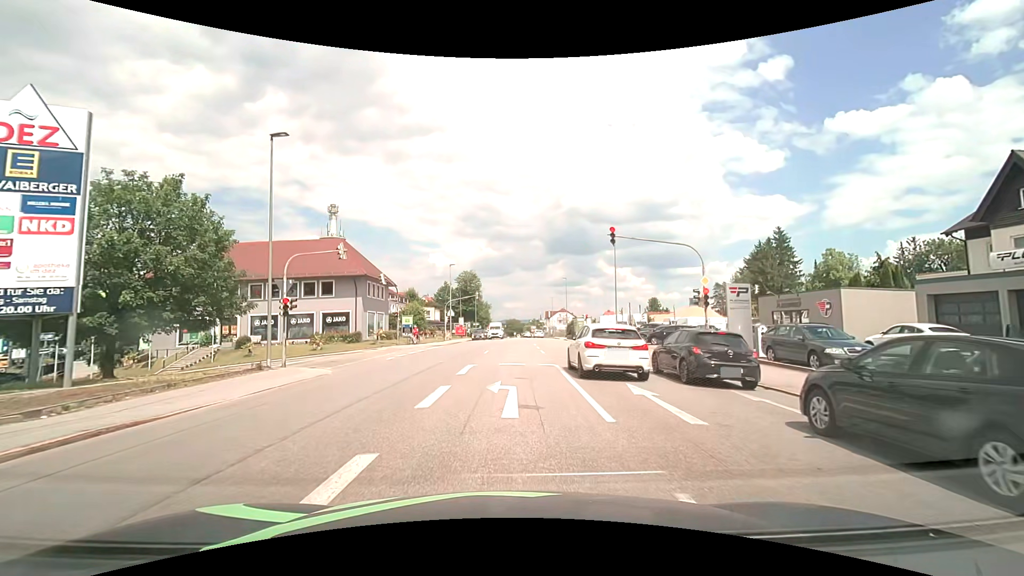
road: tertiary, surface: asphalt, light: Day
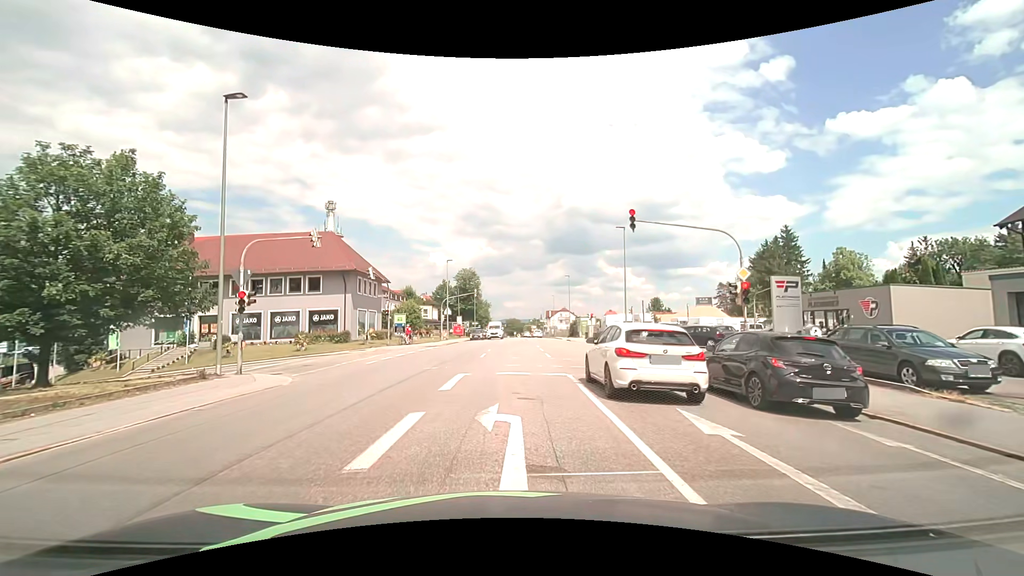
(0.0, +3.5) m; 0°
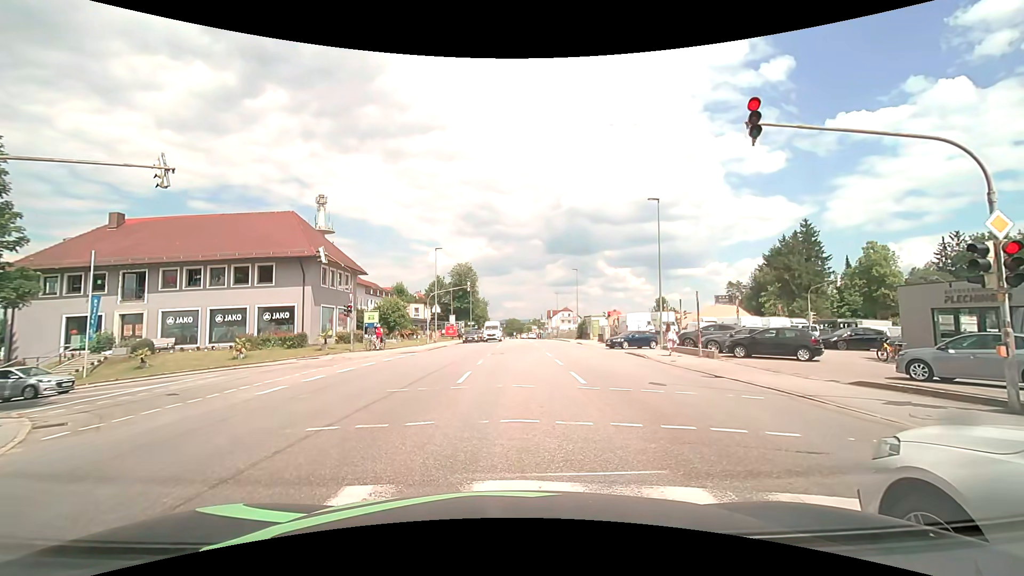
(0.0, +9.4) m; +2°
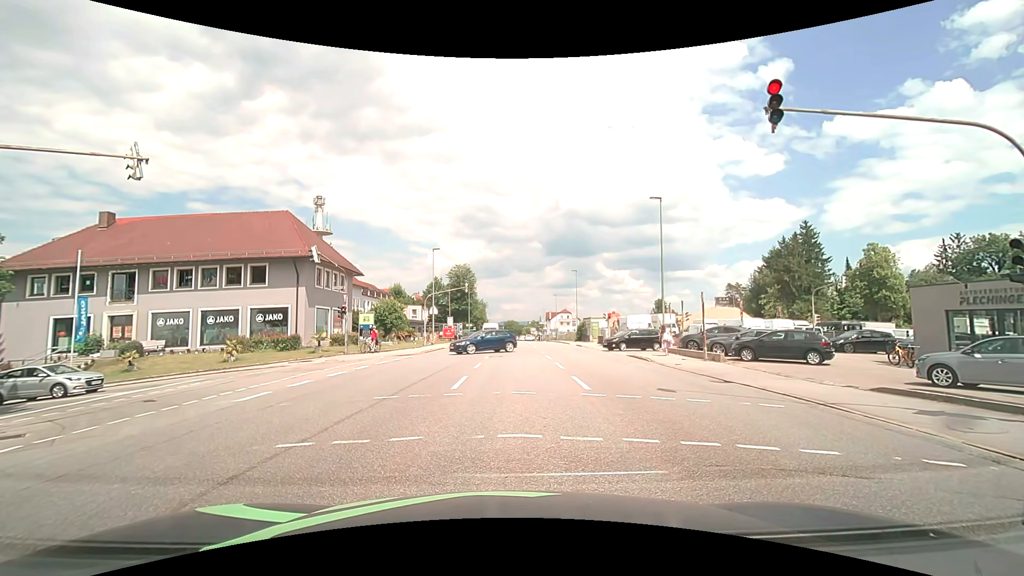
(0.0, +0.8) m; 0°
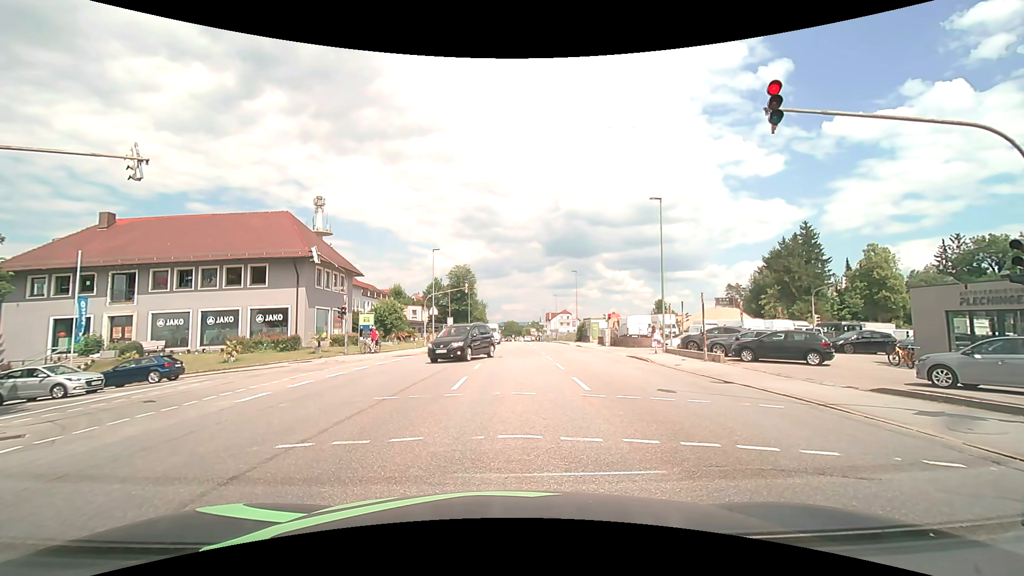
(0.0, +0.1) m; 0°
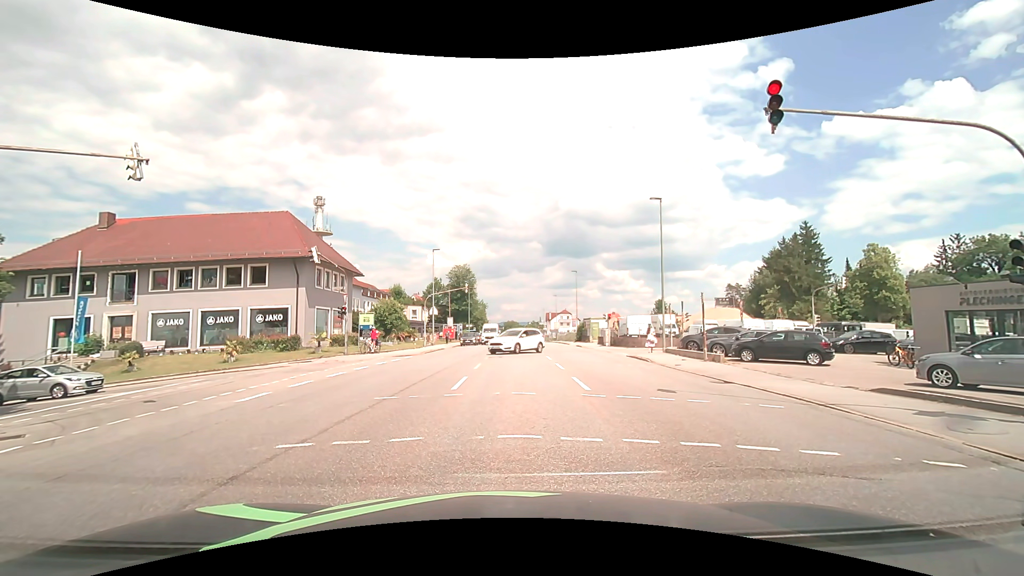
(0.0, 0.0) m; 0°
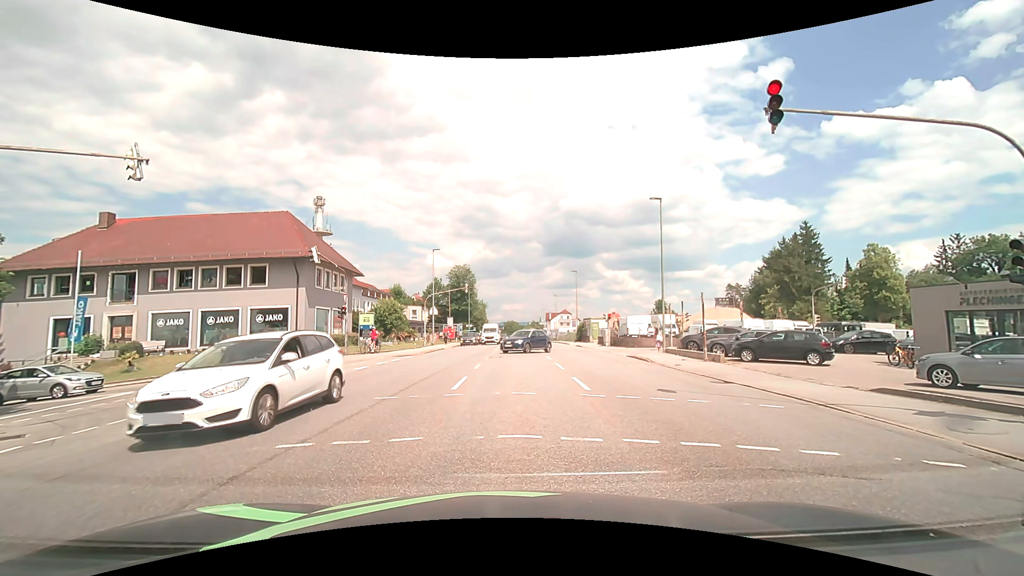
(0.0, 0.0) m; 0°
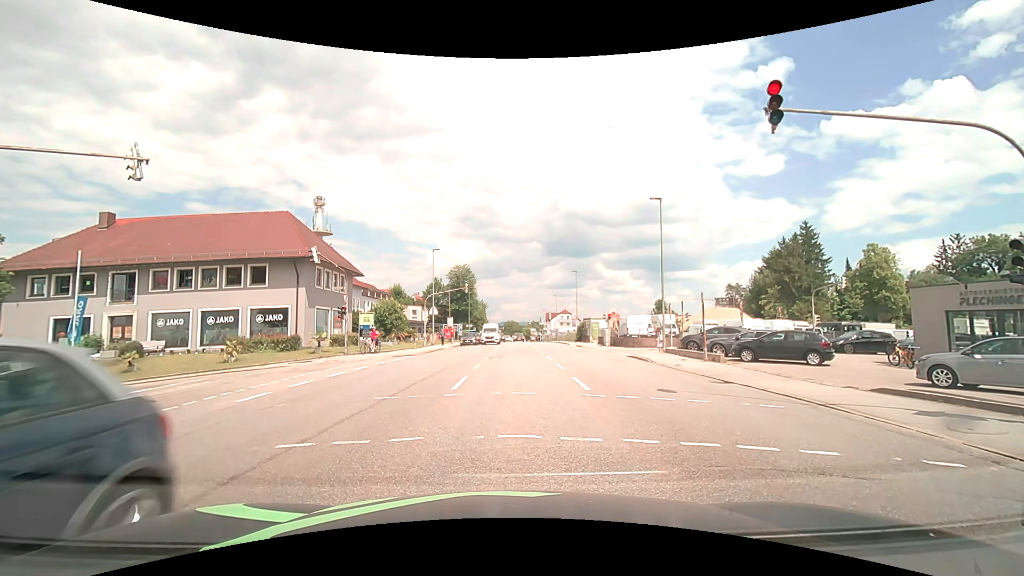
(0.0, 0.0) m; 0°
